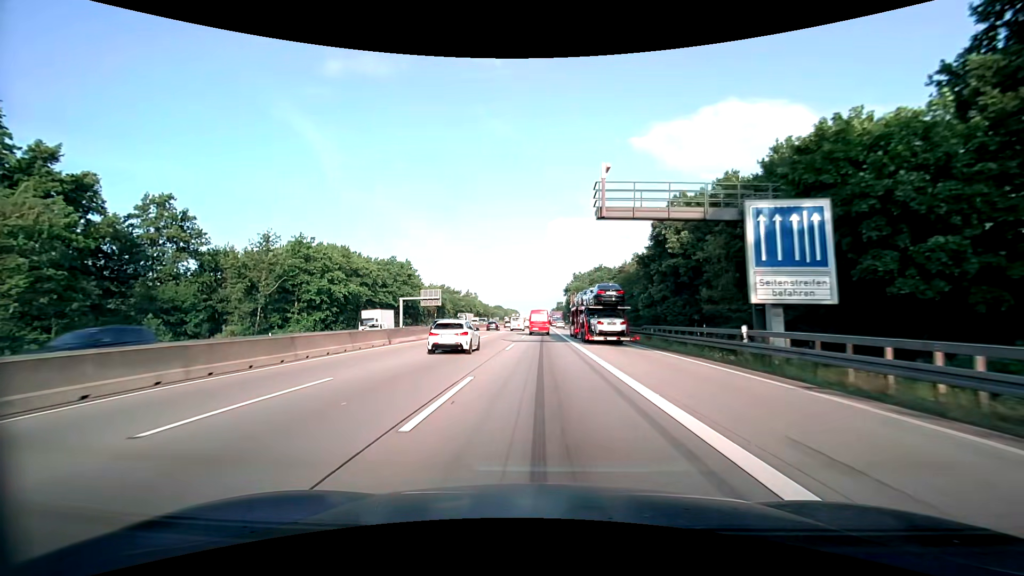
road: motorway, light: Day
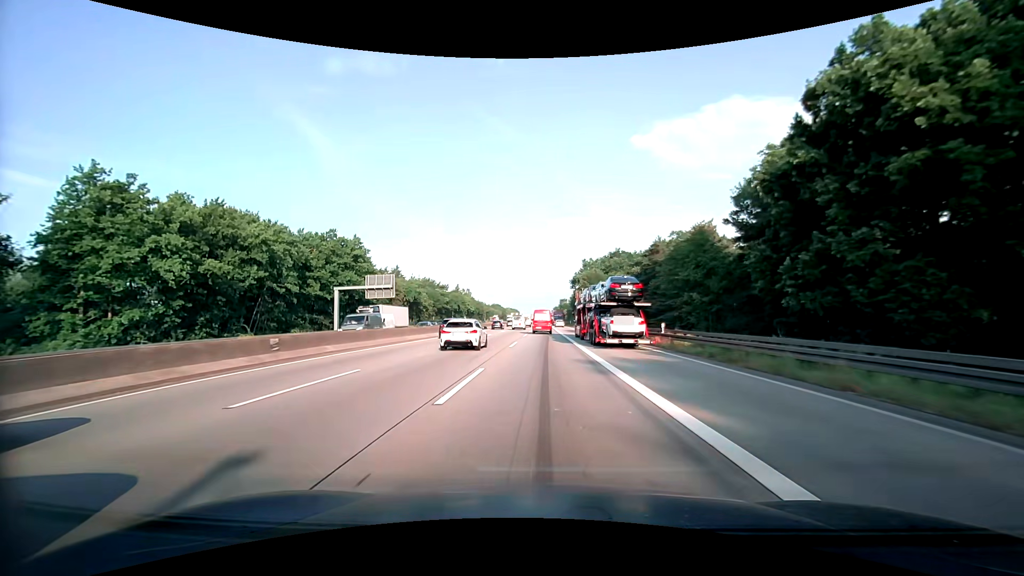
(-0.1, +34.4) m; 0°
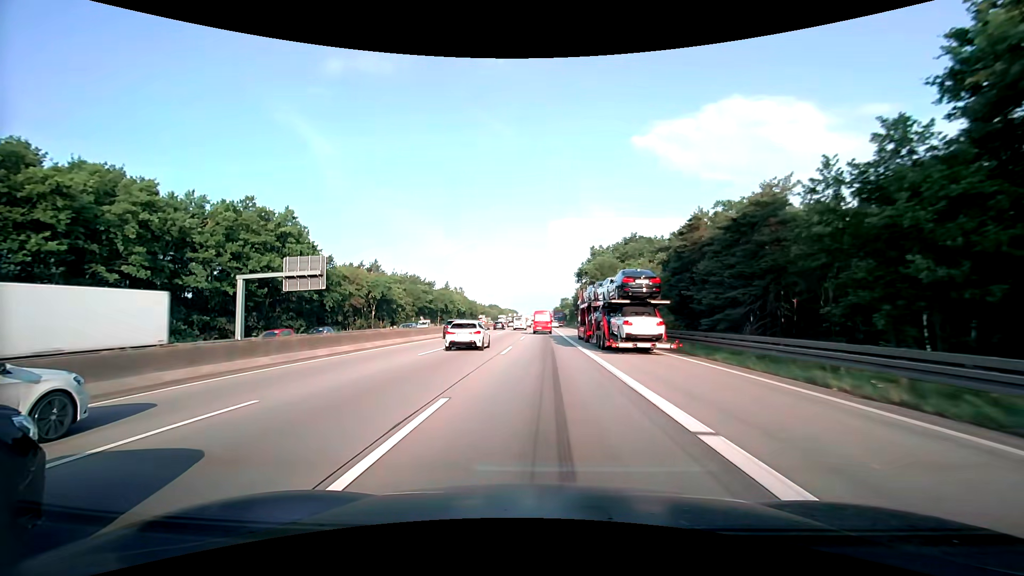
(+0.1, +23.4) m; 0°
(0, +10) (0, +20) (0, +30) (0, +40) (0, +50) (0, +60) (0, +70) (0, +80) (0, +90) (0, +100) m
